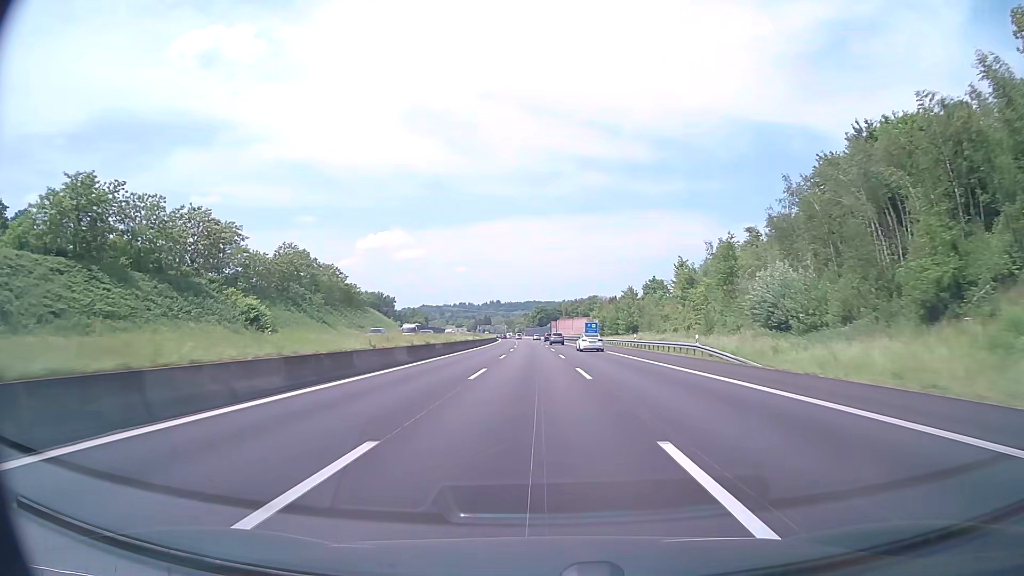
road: motorway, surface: asphalt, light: Day
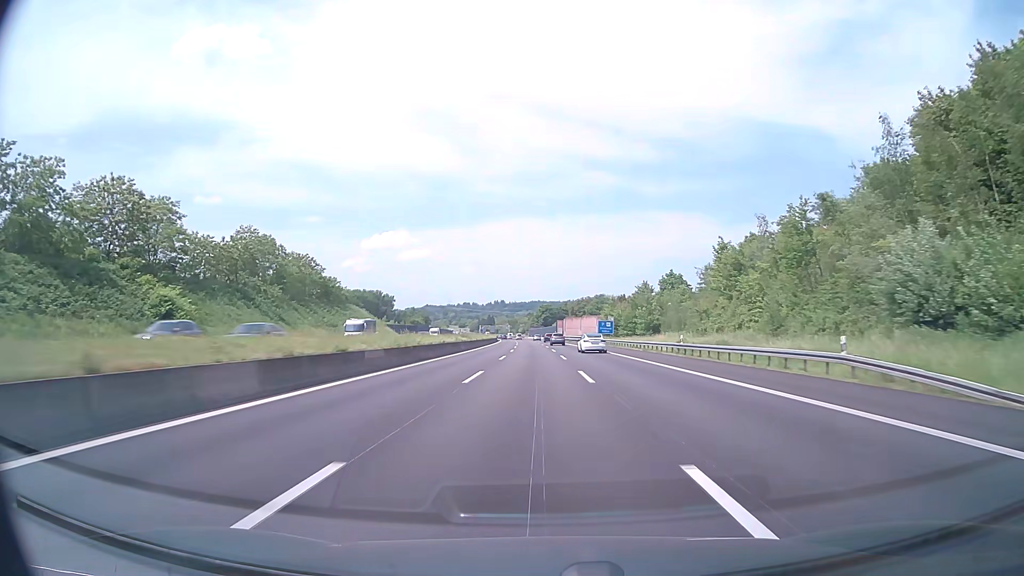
(-0.1, +19.3) m; -1°
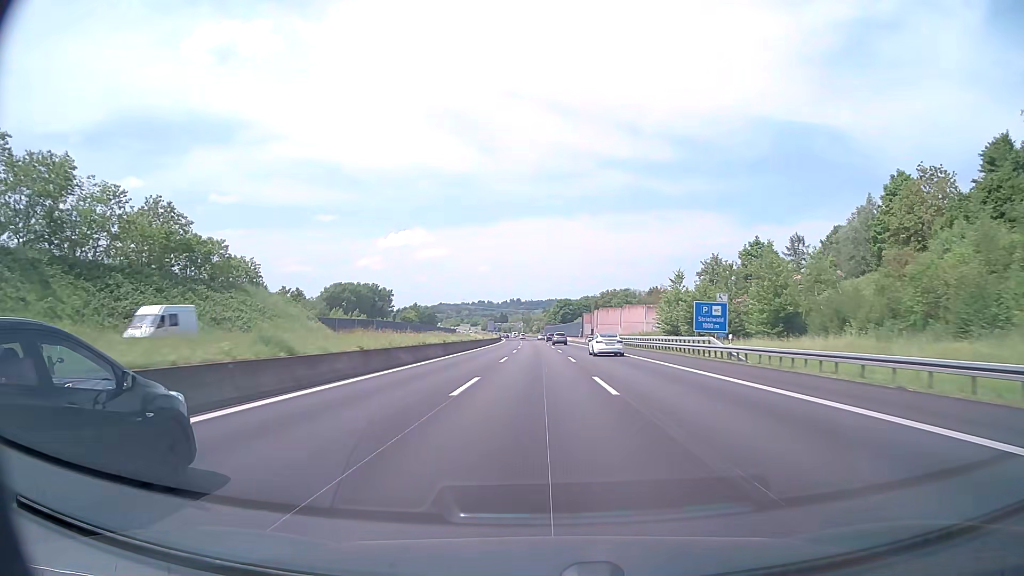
(-0.7, +58.0) m; -1°
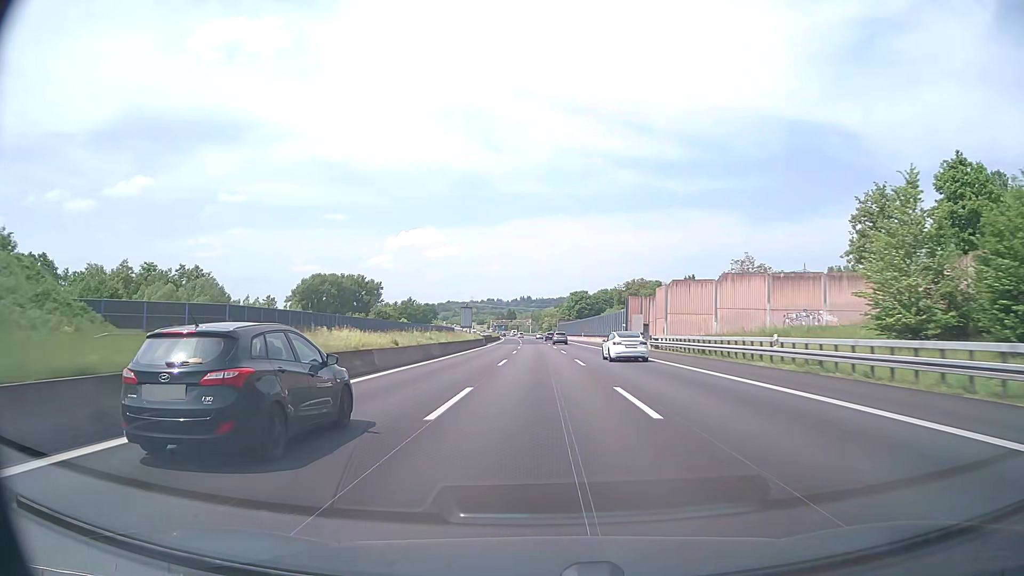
(-0.5, +58.1) m; -1°
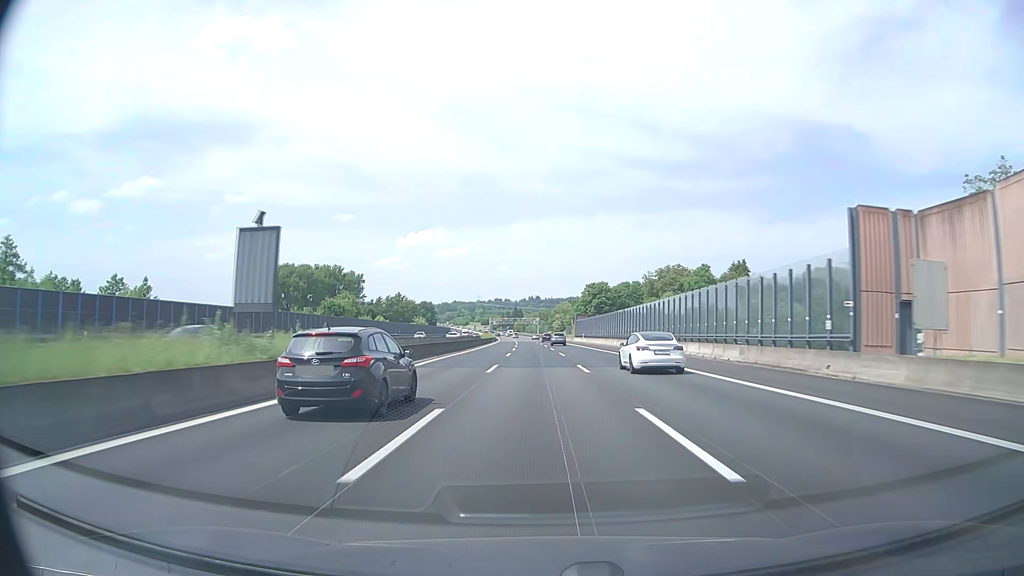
(-0.4, +58.2) m; -1°
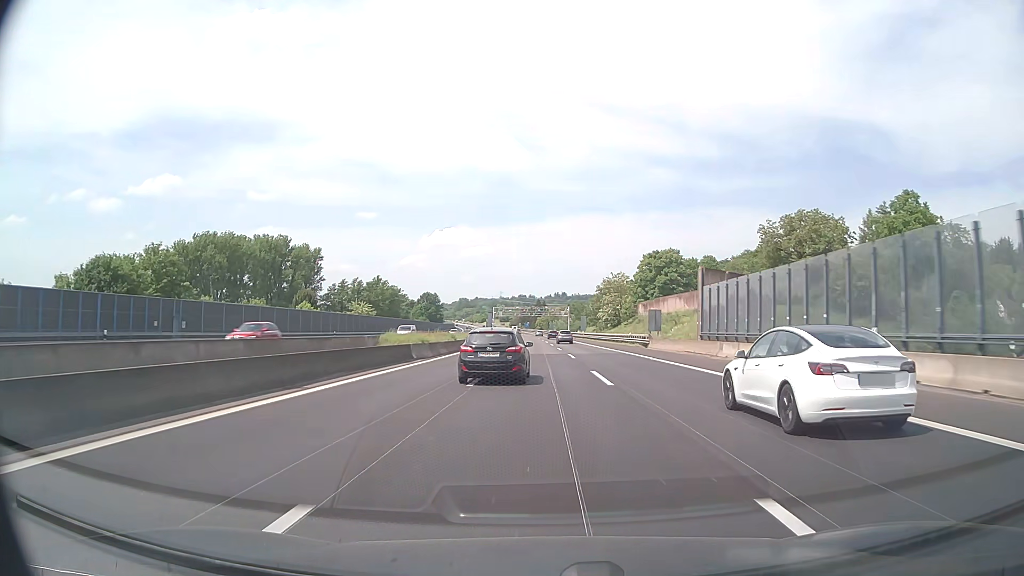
(-1.9, +96.9) m; -2°
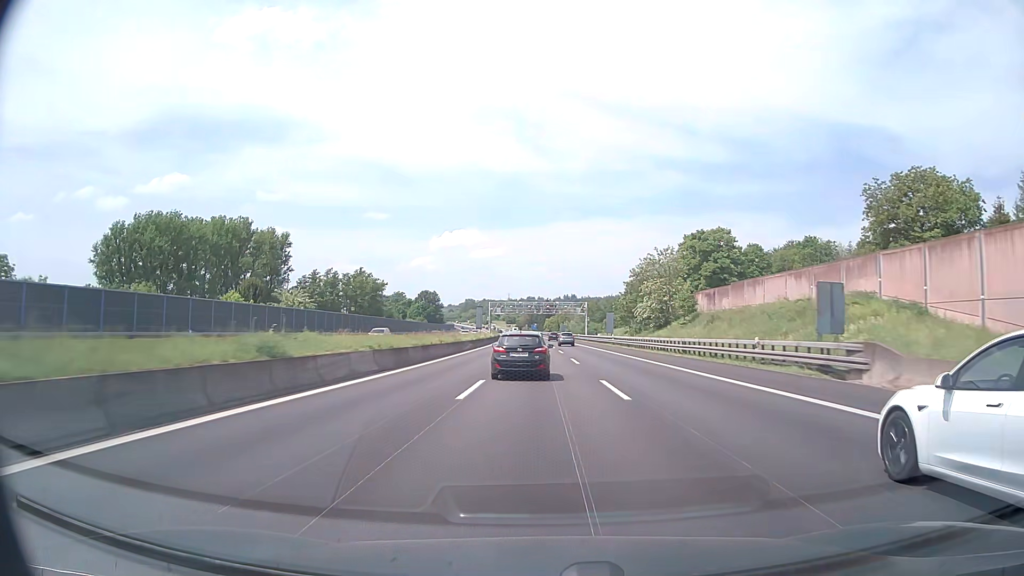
(-0.2, +38.7) m; -1°
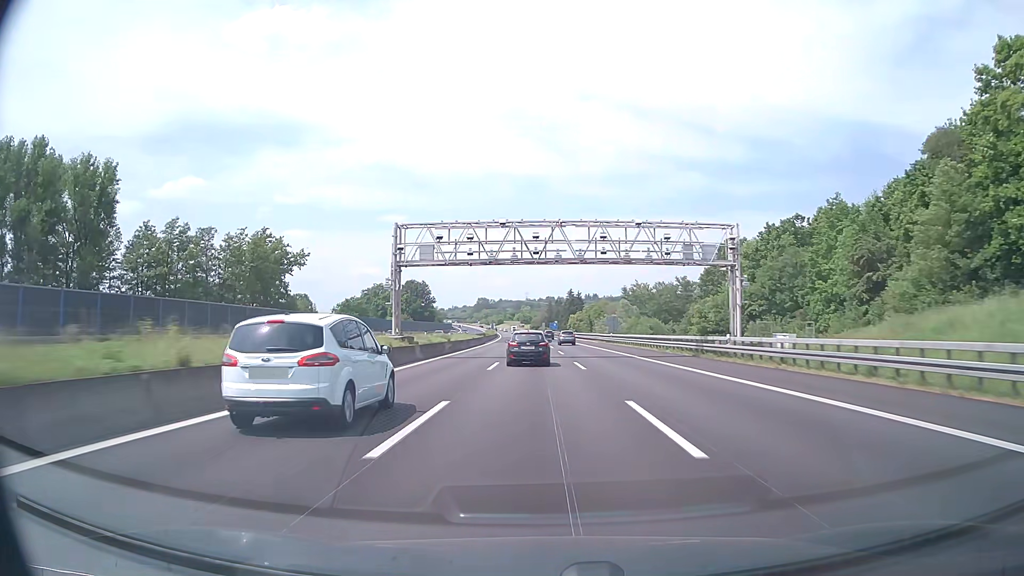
(-1.2, +96.7) m; -2°
(0, +10) (0, +20) (0, +30) (0, +40) (0, +50) (0, +60) (0, +70) (0, +80) (0, +90) (0, +100) m
